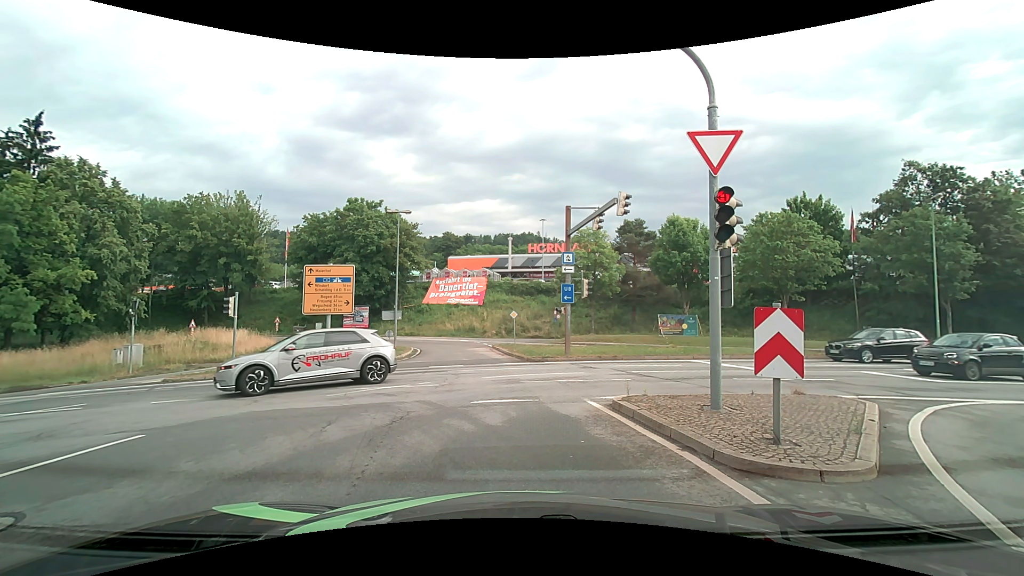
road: primary_link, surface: asphalt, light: Day
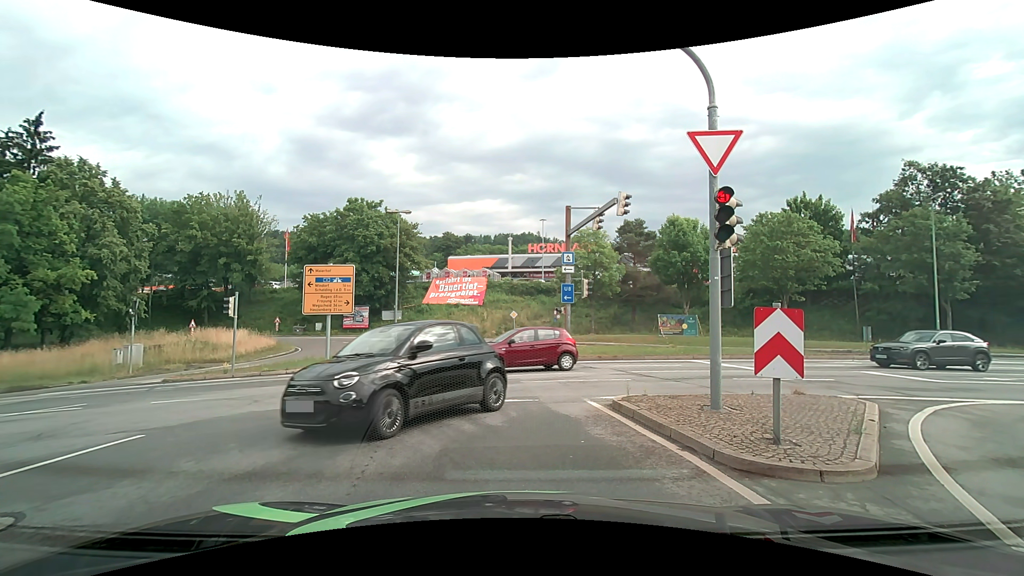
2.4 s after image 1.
(0.0, 0.0) m; 0°
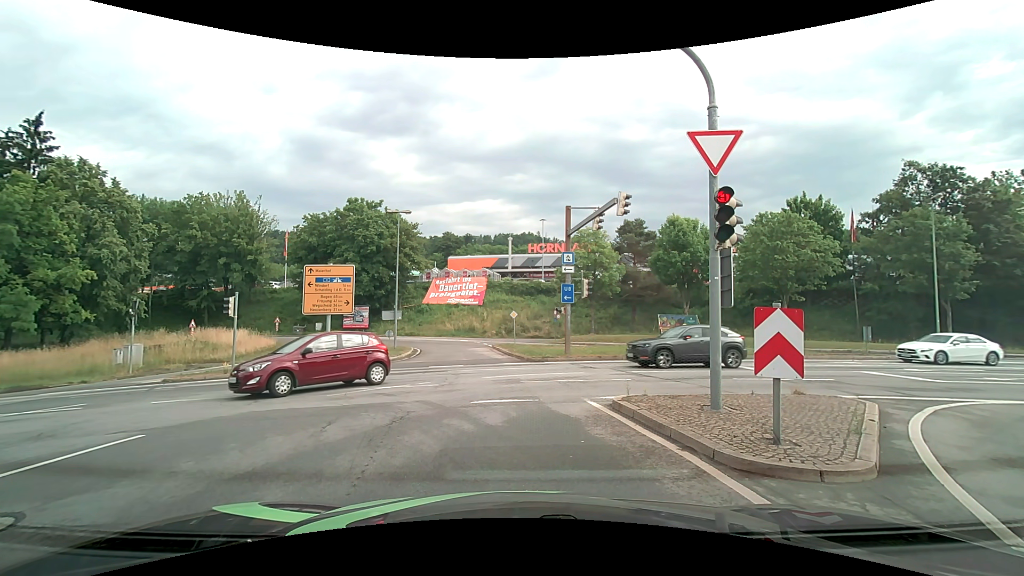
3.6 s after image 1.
(0.0, 0.0) m; 0°
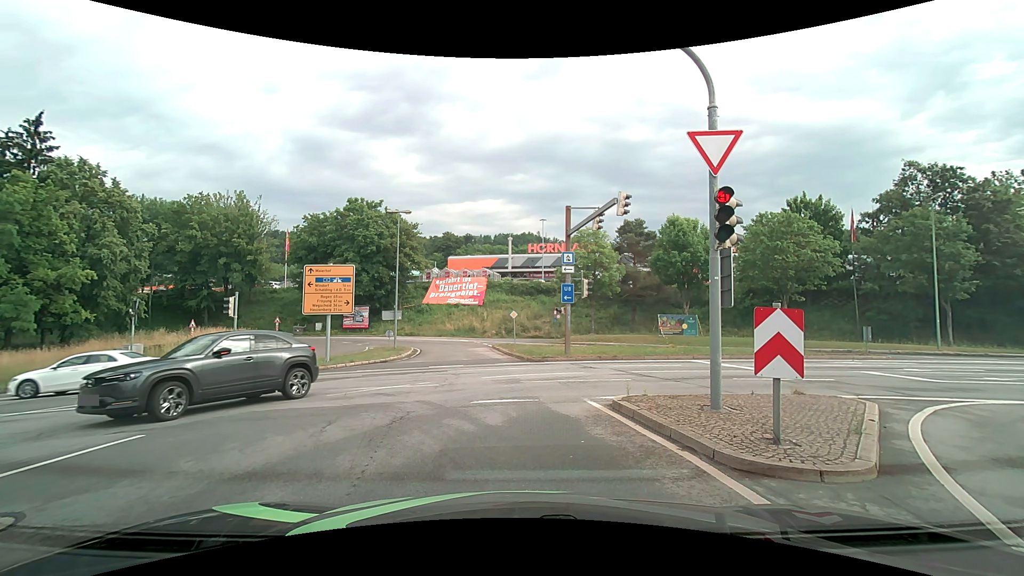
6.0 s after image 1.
(0.0, 0.0) m; 0°
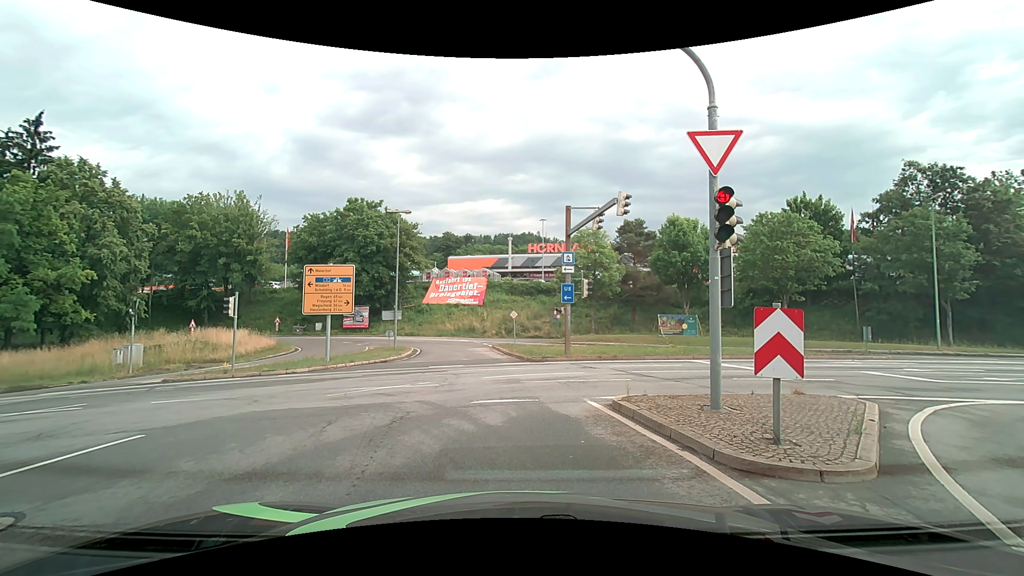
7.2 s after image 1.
(0.0, 0.0) m; 0°
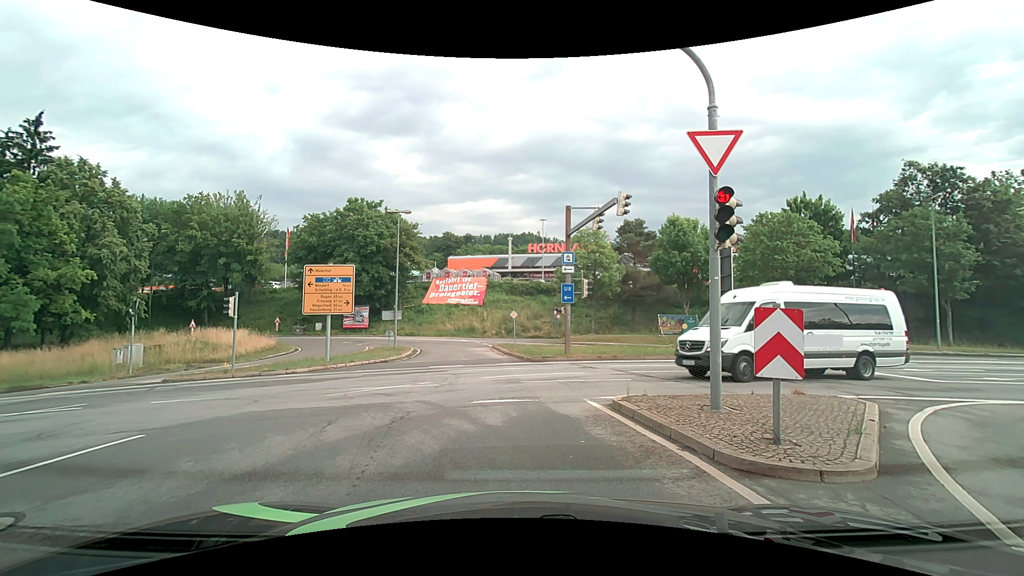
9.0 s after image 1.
(0.0, 0.0) m; 0°
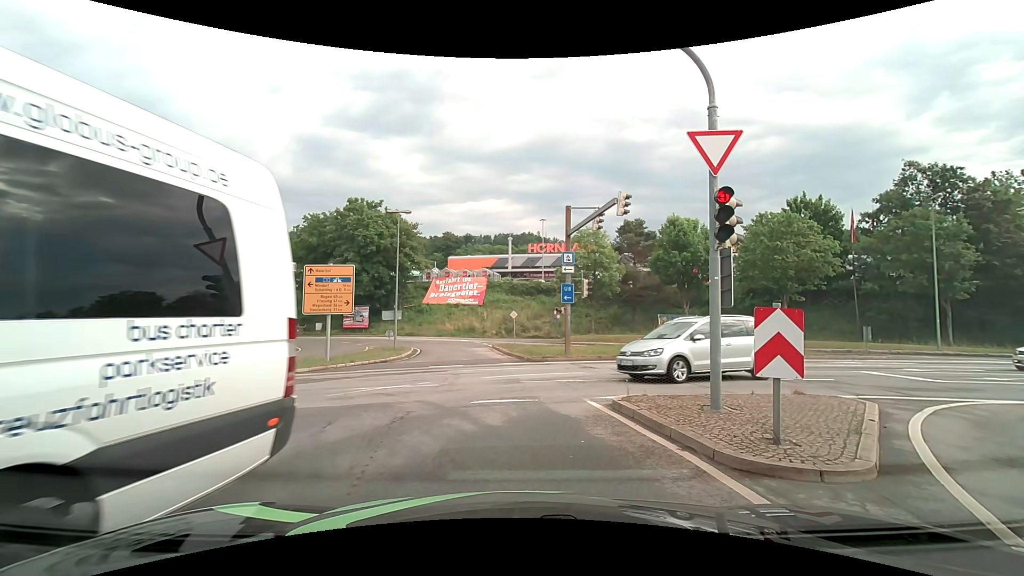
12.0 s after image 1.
(0.0, 0.0) m; 0°
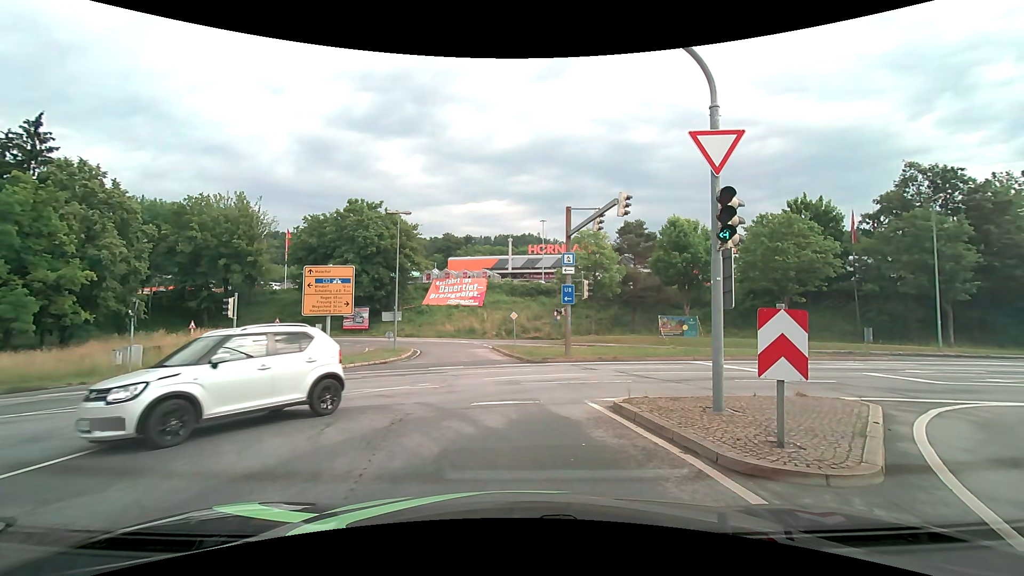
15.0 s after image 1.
(0.0, +0.1) m; 0°
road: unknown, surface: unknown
(-2, +10) (-10, +16) (-20, +18) (-30, +18) (-40, +18) (-50, +17) (-60, +16) (-70, +16) (-80, +16) (-90, +16) m
